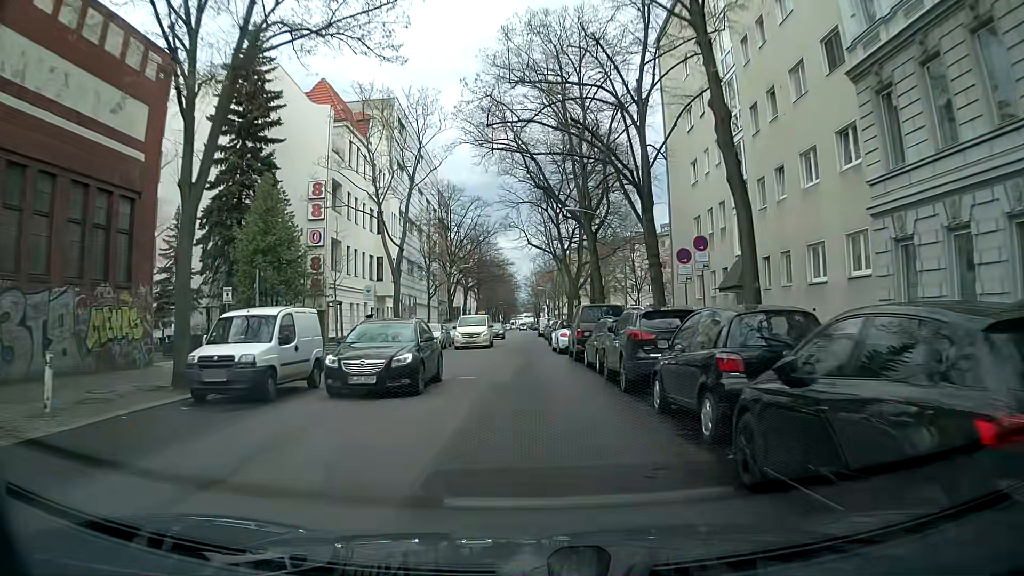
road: residential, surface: asphalt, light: Day
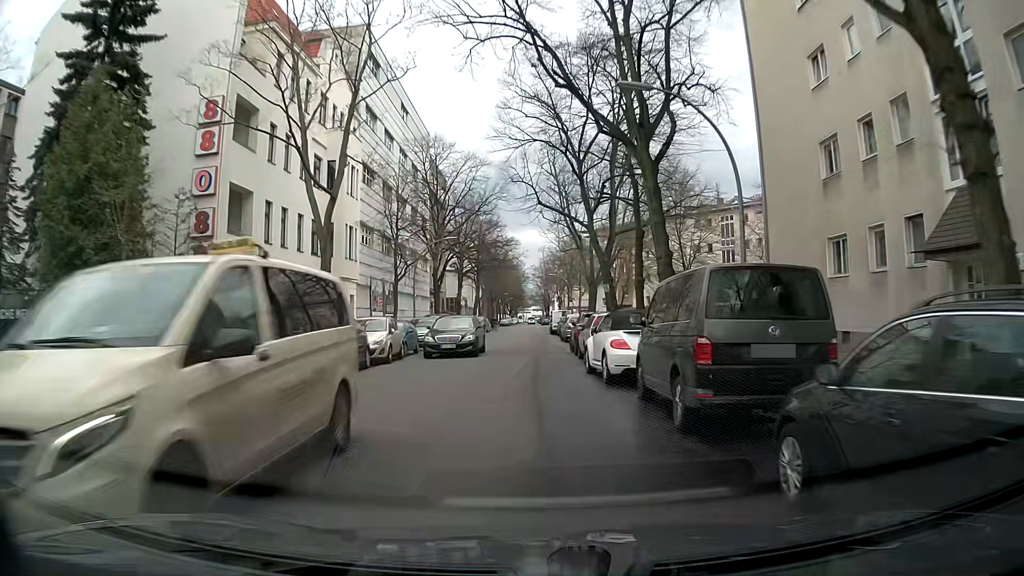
(+0.1, +15.7) m; 0°
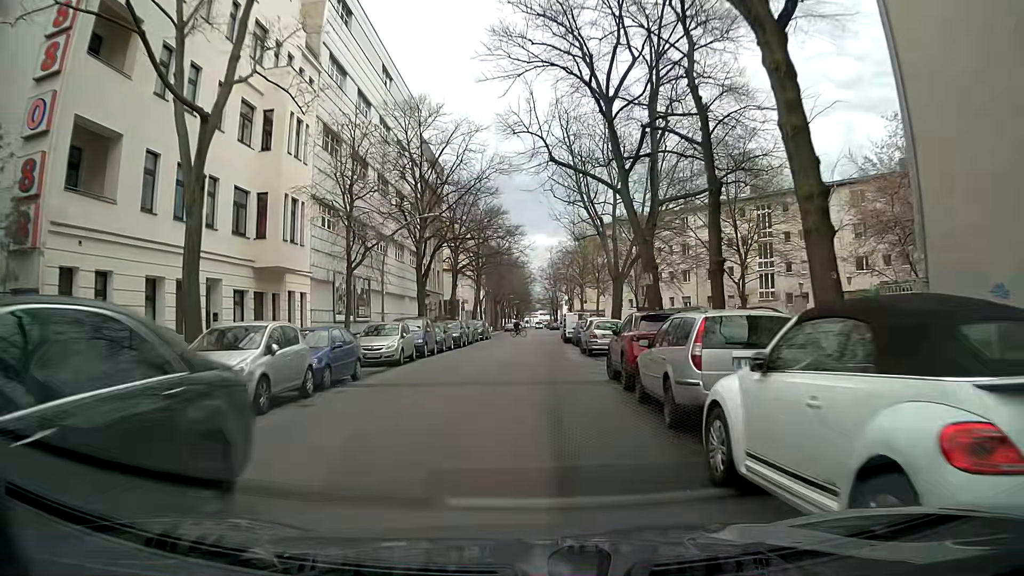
(-0.2, +10.9) m; -1°
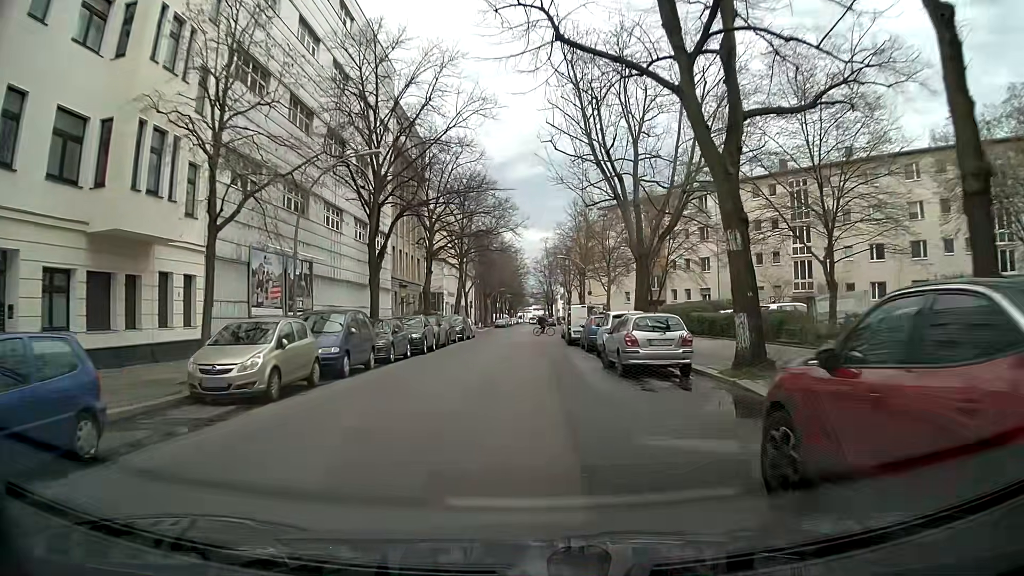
(+0.1, +11.2) m; +1°
(0, +10) (0, +20) (0, +30) (0, +40) (0, +50) (0, +60) (0, +70) (0, +80) (0, +90) (0, +100) m
